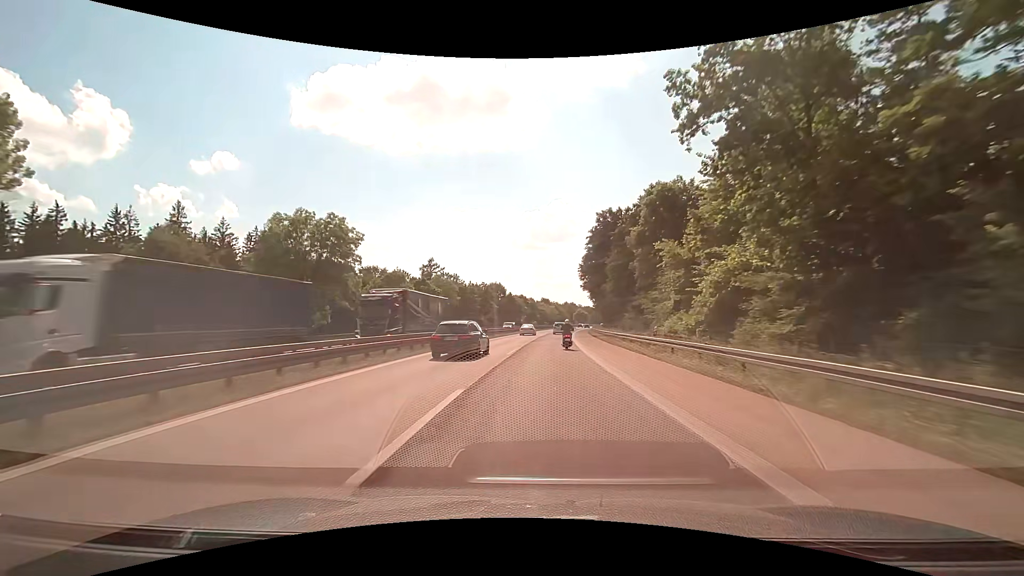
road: motorway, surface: asphalt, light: Day
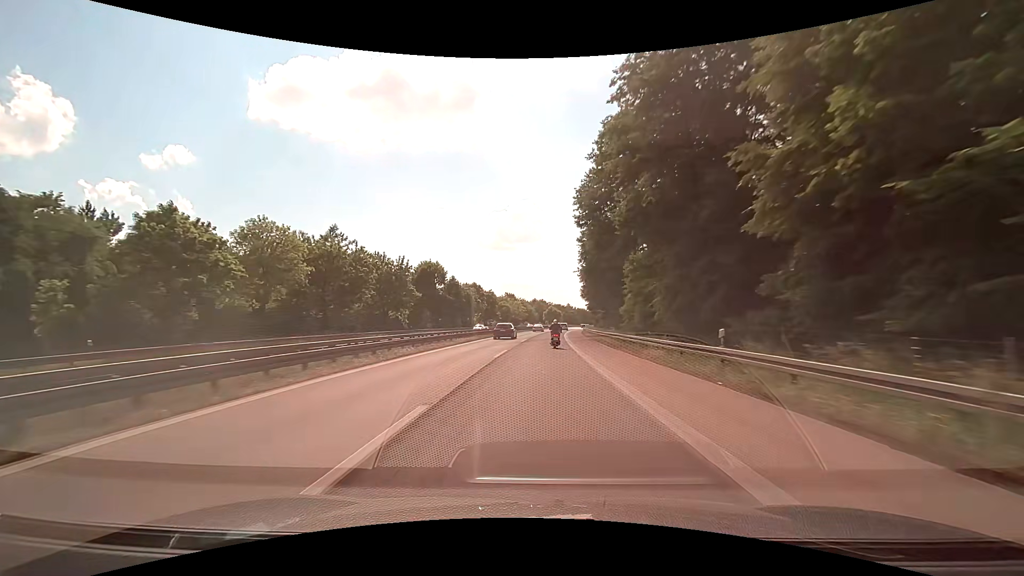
(+2.1, +55.7) m; +4°
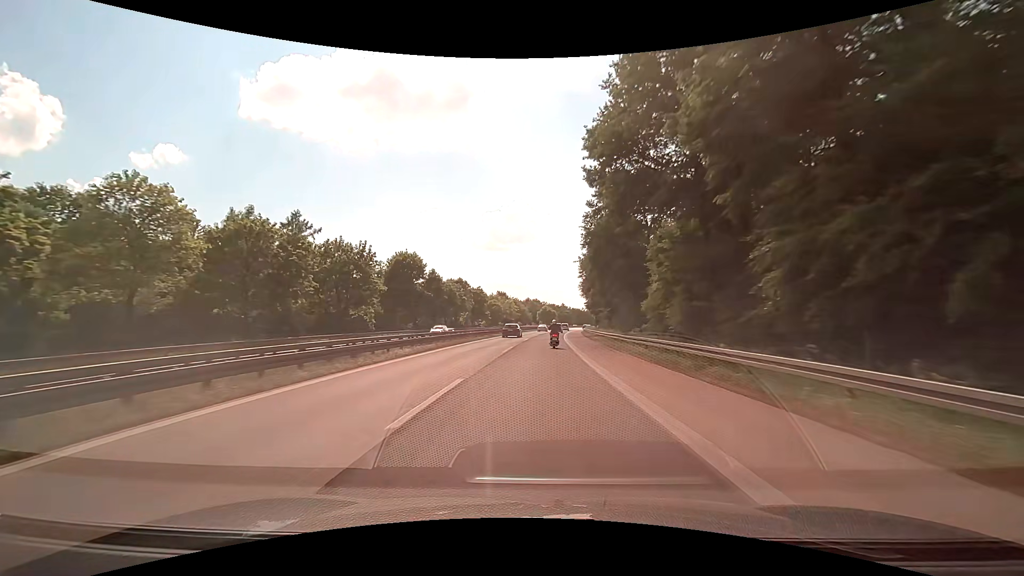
(+0.1, +14.1) m; +1°
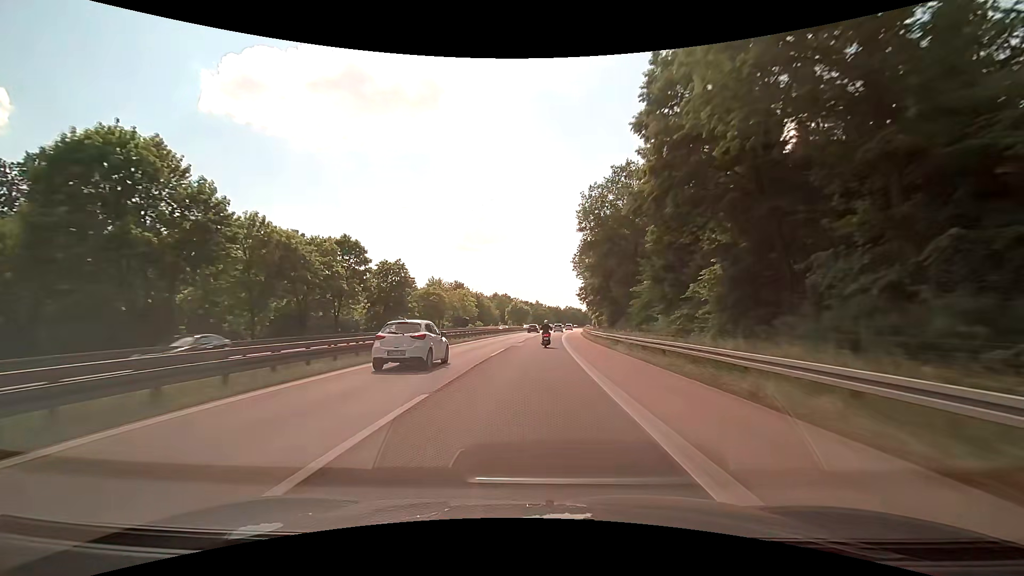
(+1.5, +56.8) m; +3°
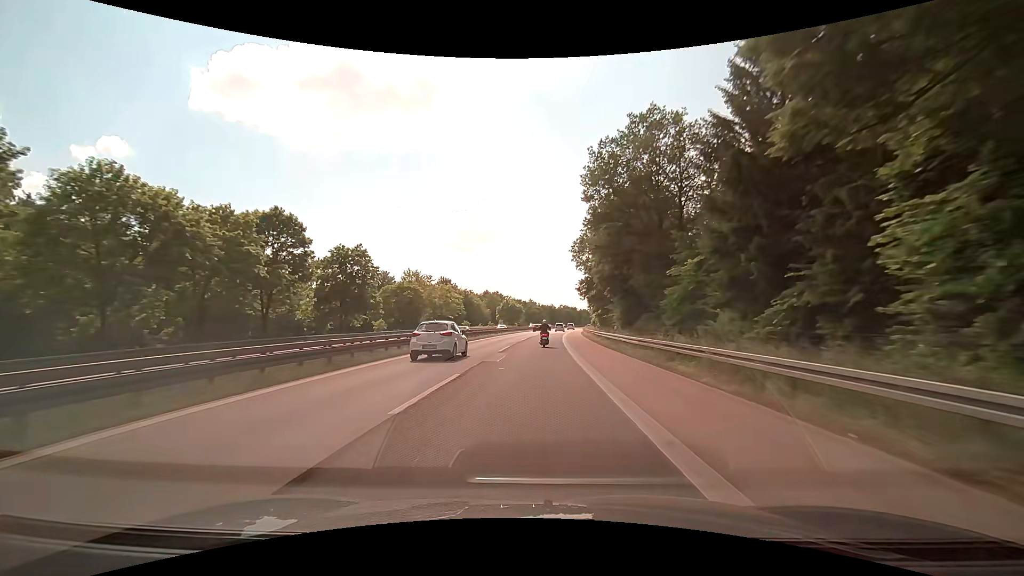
(+0.1, +14.3) m; +1°
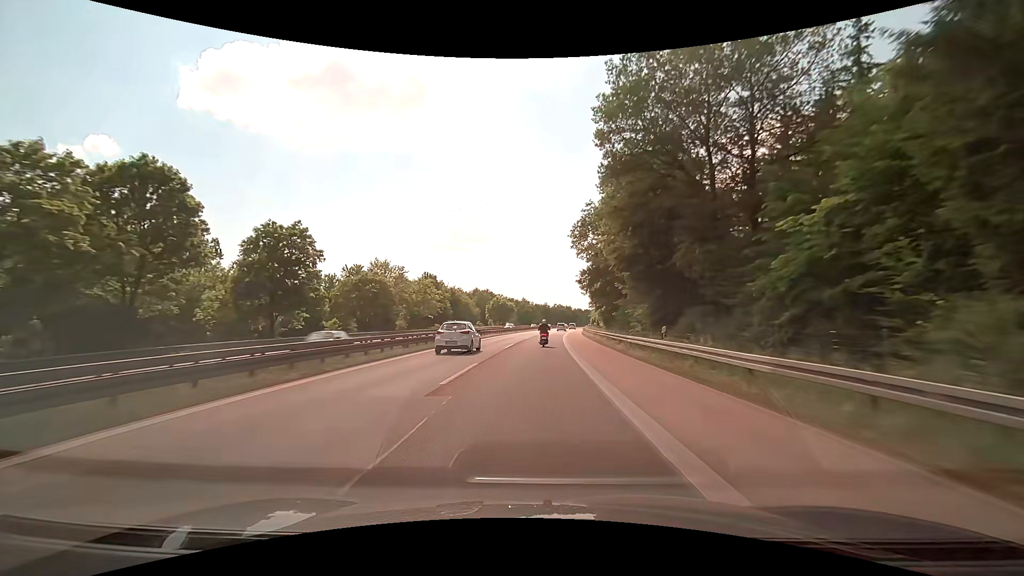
(+0.1, +14.4) m; +1°
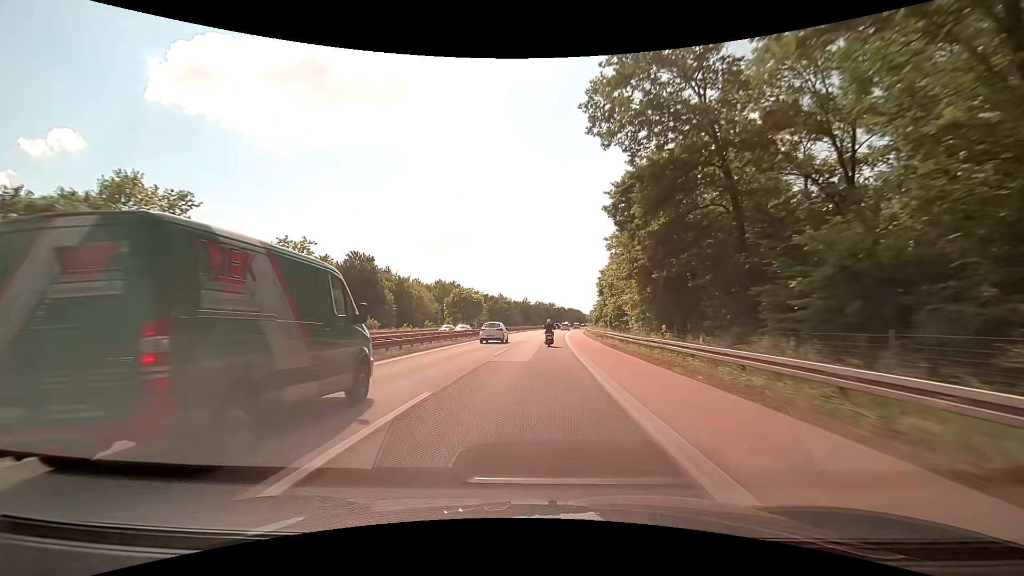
(+0.8, +43.4) m; +2°
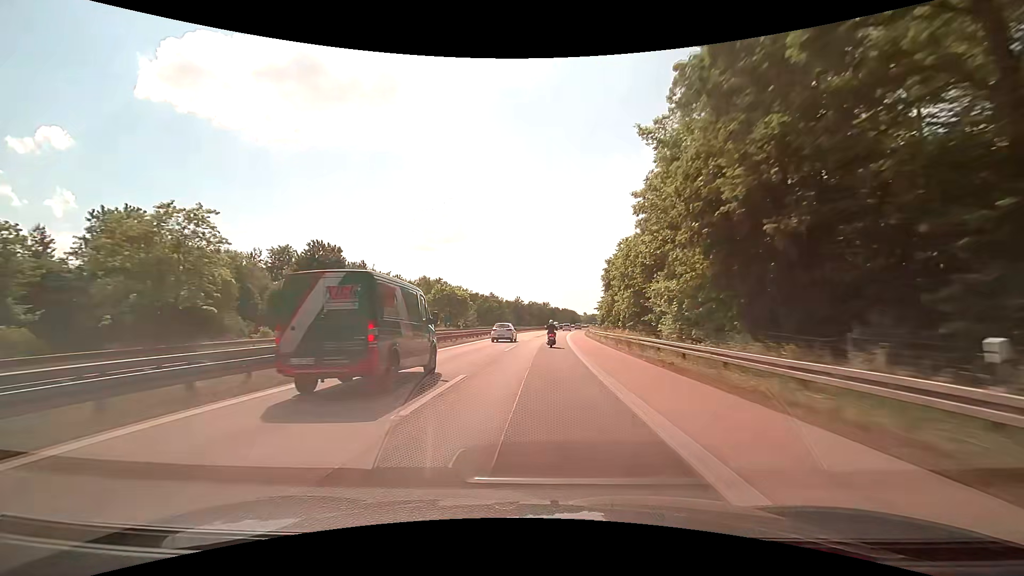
(+0.1, +14.6) m; +1°
(0, +10) (0, +20) (0, +30) (+1, +40) (+1, +50) (+2, +60) (+3, +70) (+3, +80) (+4, +90) (+5, +100) m
